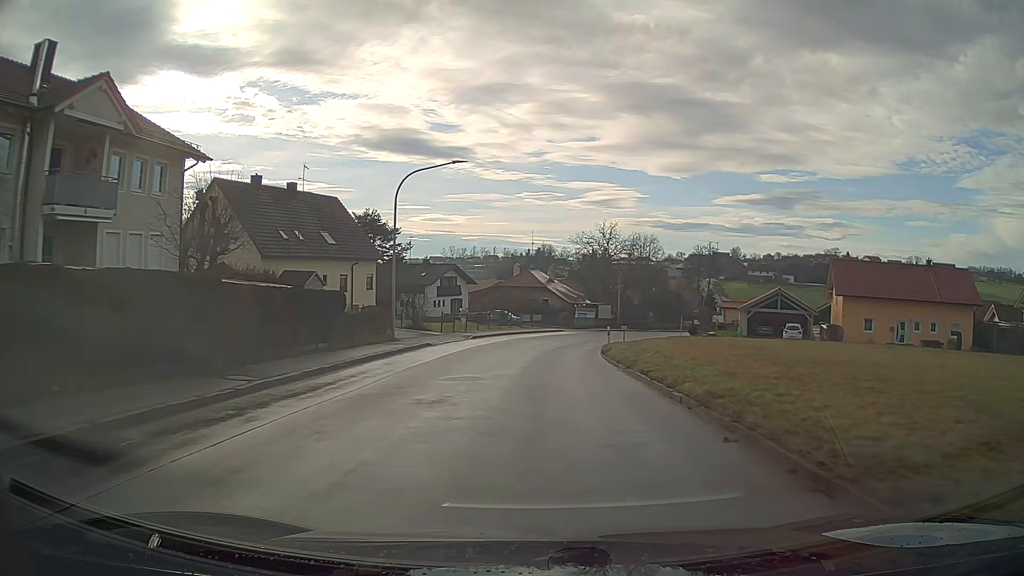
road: secondary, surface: asphalt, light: Day
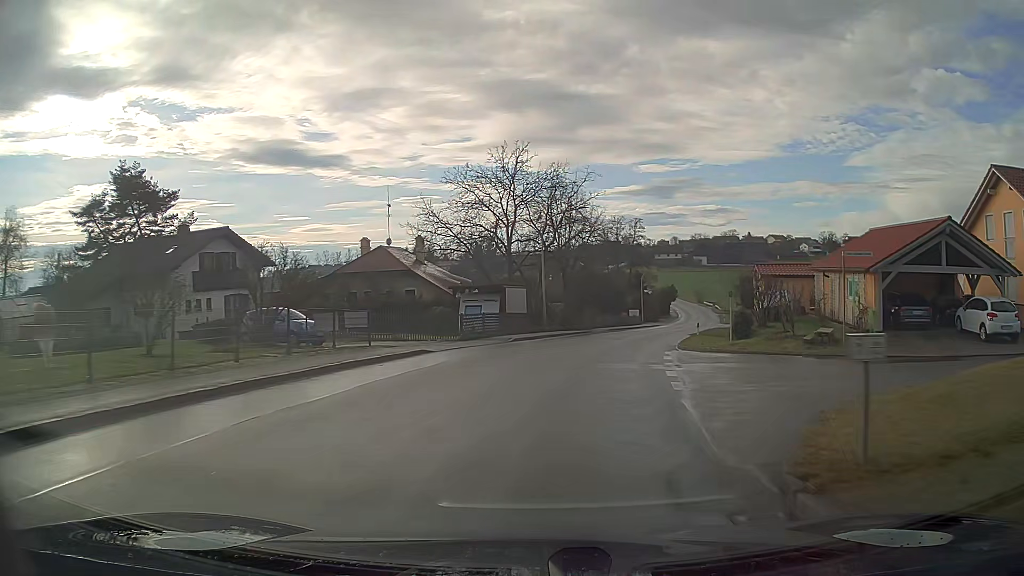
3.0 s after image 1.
(+2.5, +37.7) m; +11°
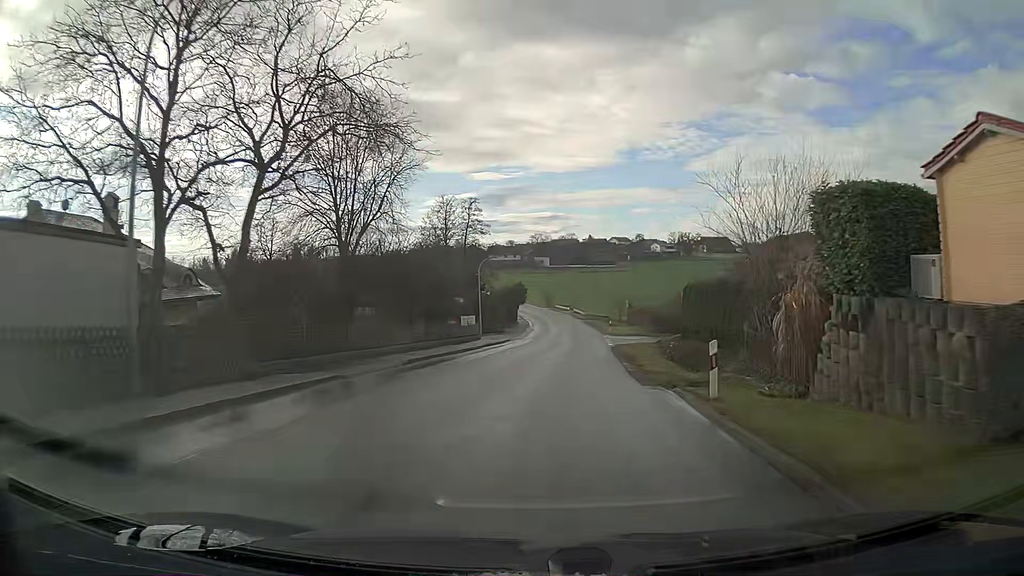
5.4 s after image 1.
(+3.8, +30.0) m; +13°
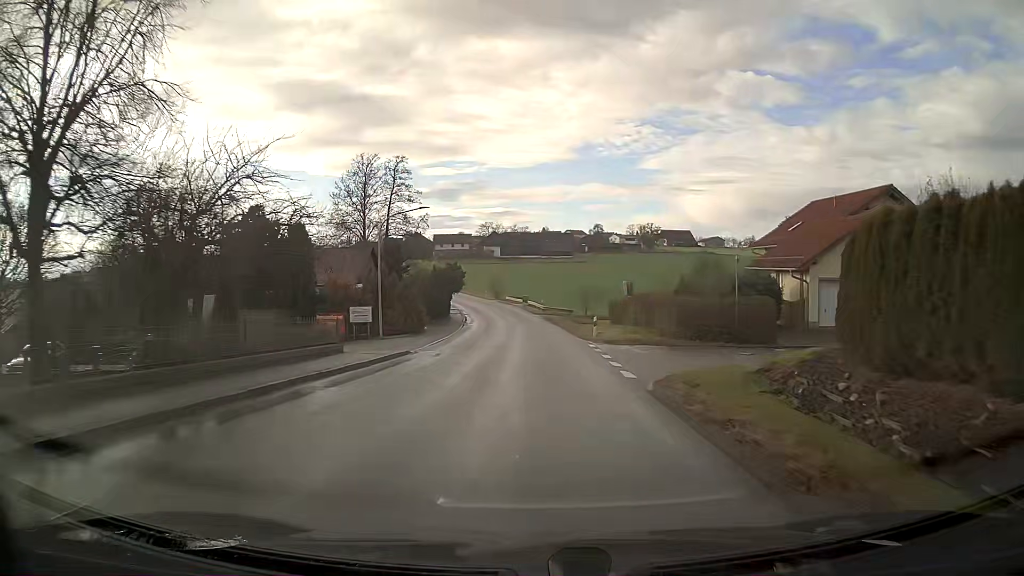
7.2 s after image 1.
(+0.9, +23.1) m; +4°
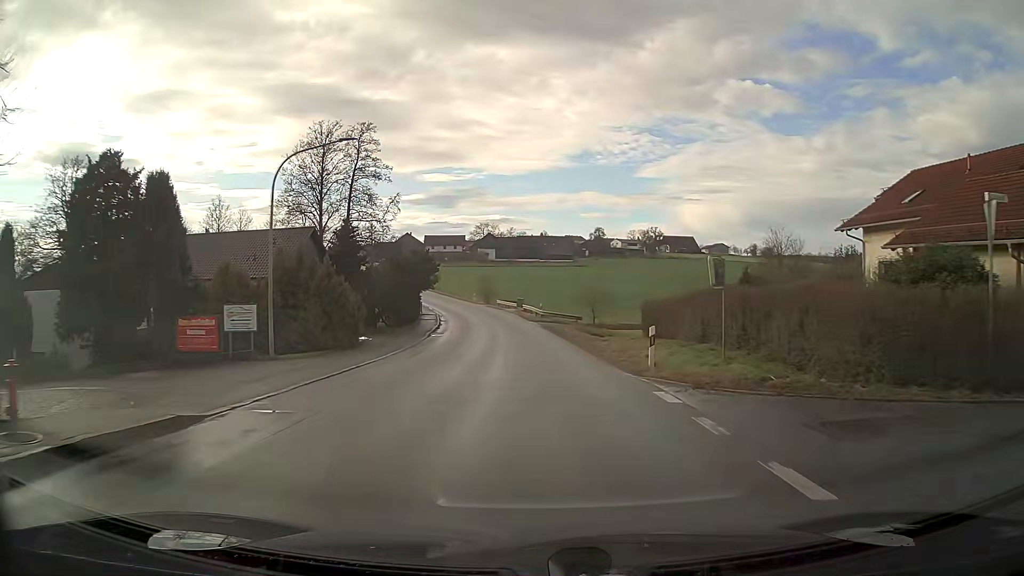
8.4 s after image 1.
(0.0, +15.8) m; 0°
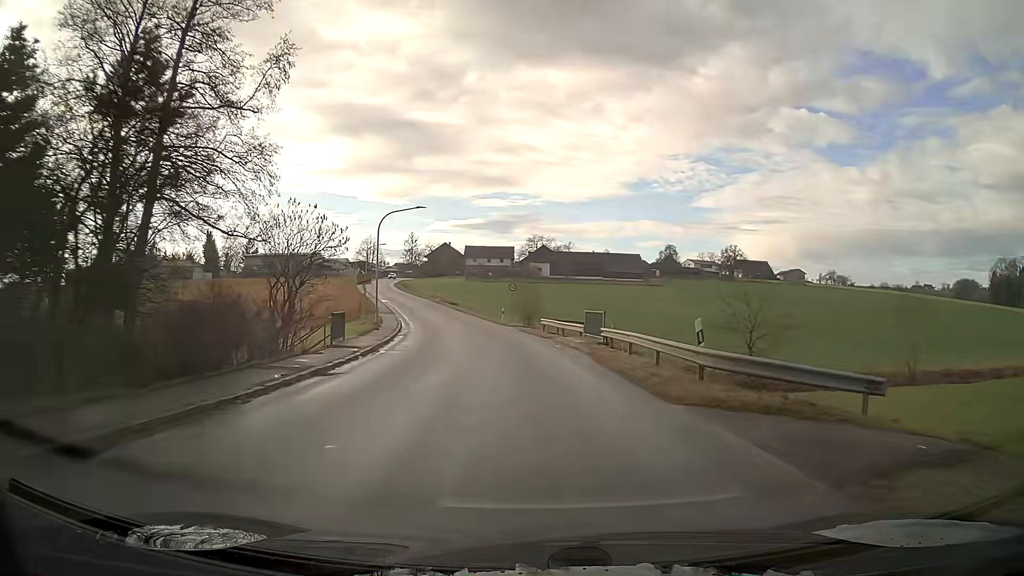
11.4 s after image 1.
(-1.5, +39.9) m; -5°
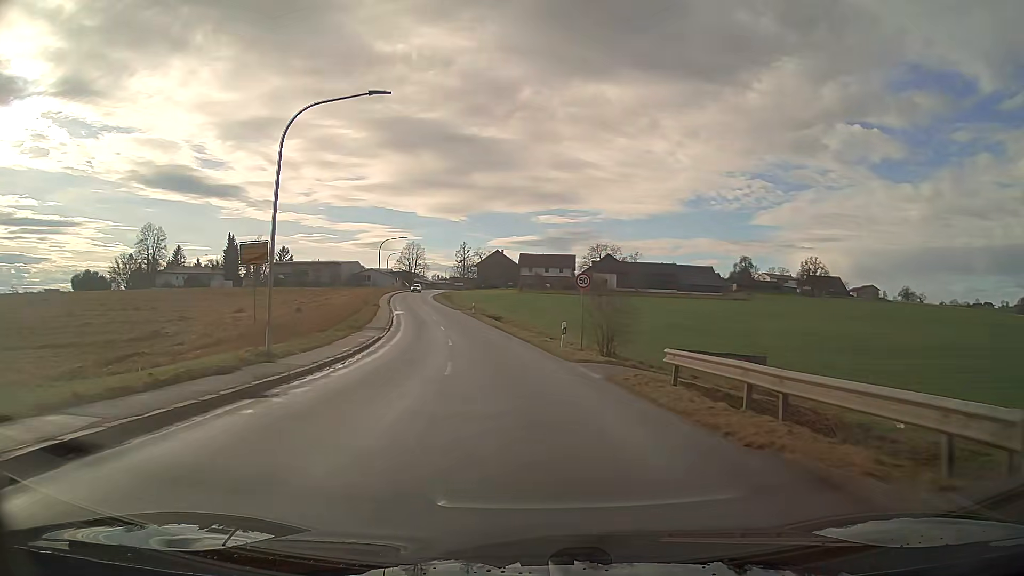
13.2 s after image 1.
(-1.0, +23.9) m; -5°
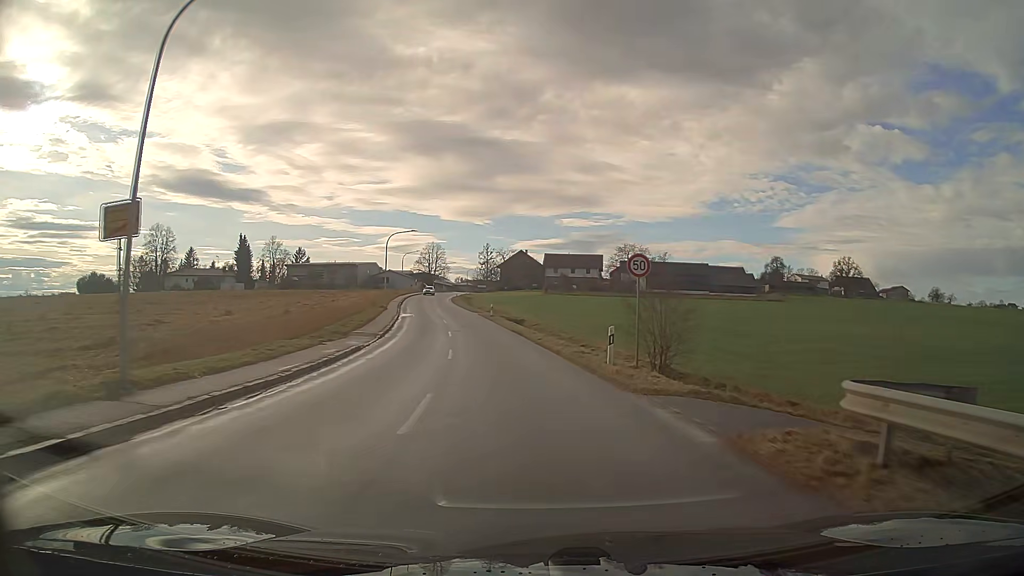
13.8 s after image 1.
(-0.1, +7.9) m; -2°
